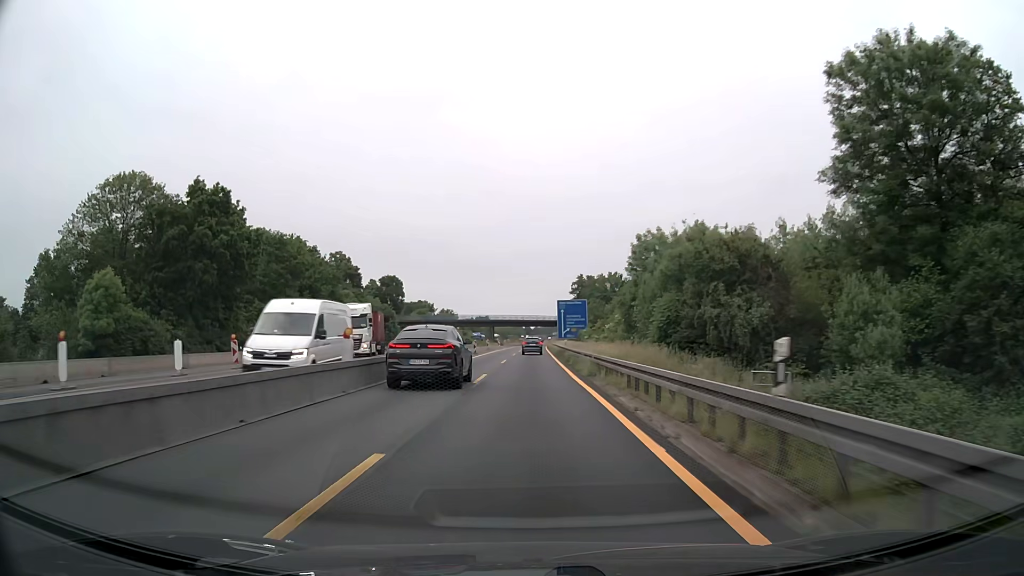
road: motorway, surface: asphalt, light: Day
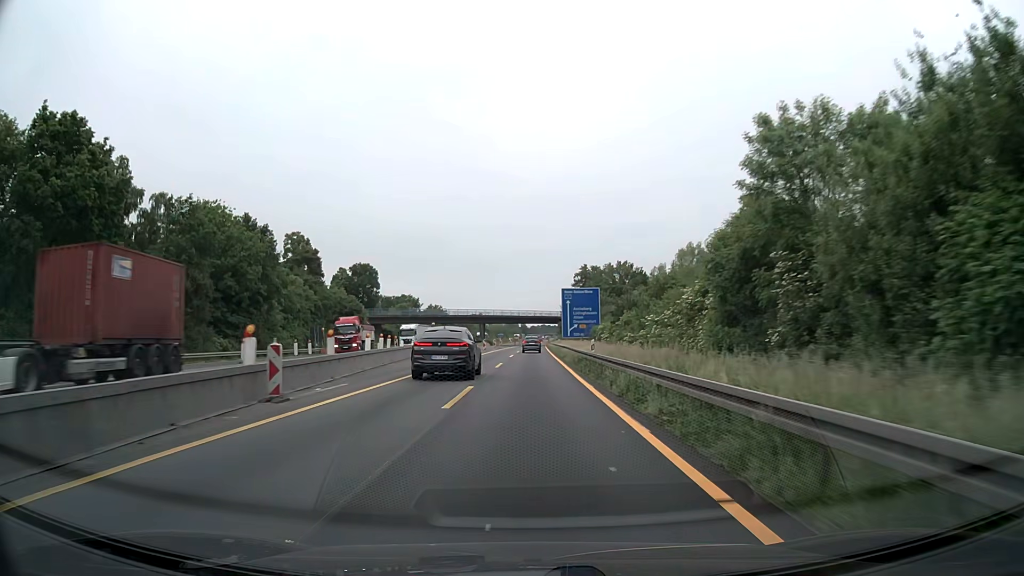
(0.0, +24.9) m; 0°
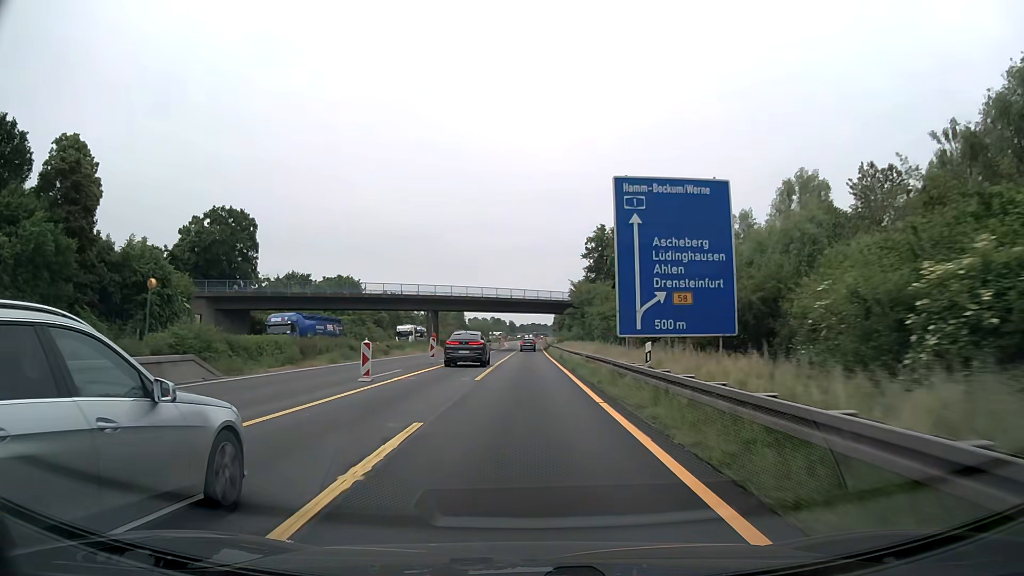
(+0.5, +62.4) m; +1°
(0, +10) (0, +20) (0, +30) (0, +40) (0, +50) (0, +60) (0, +70) (0, +80) (0, +90) (0, +100) m
